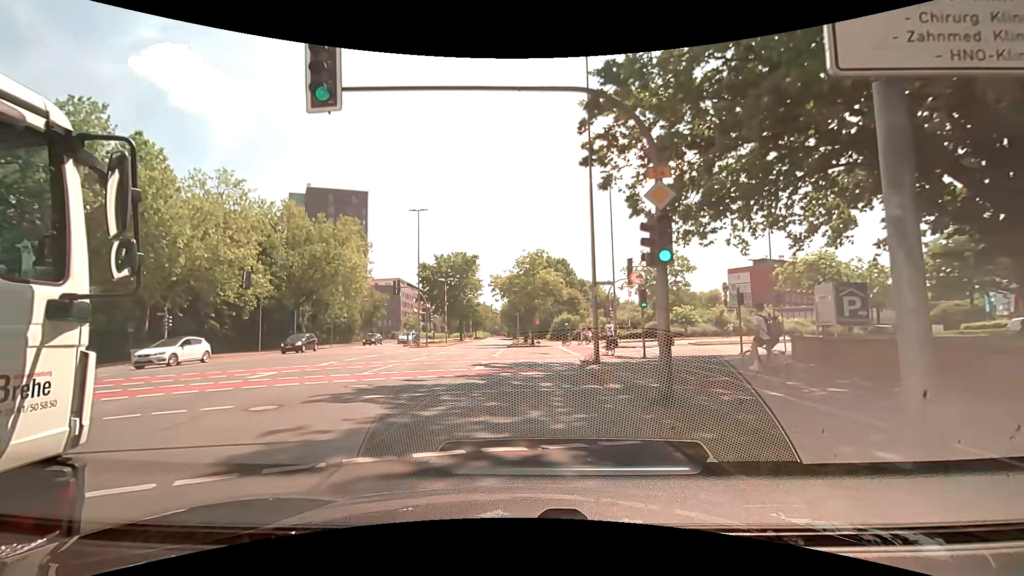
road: primary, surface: asphalt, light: Day
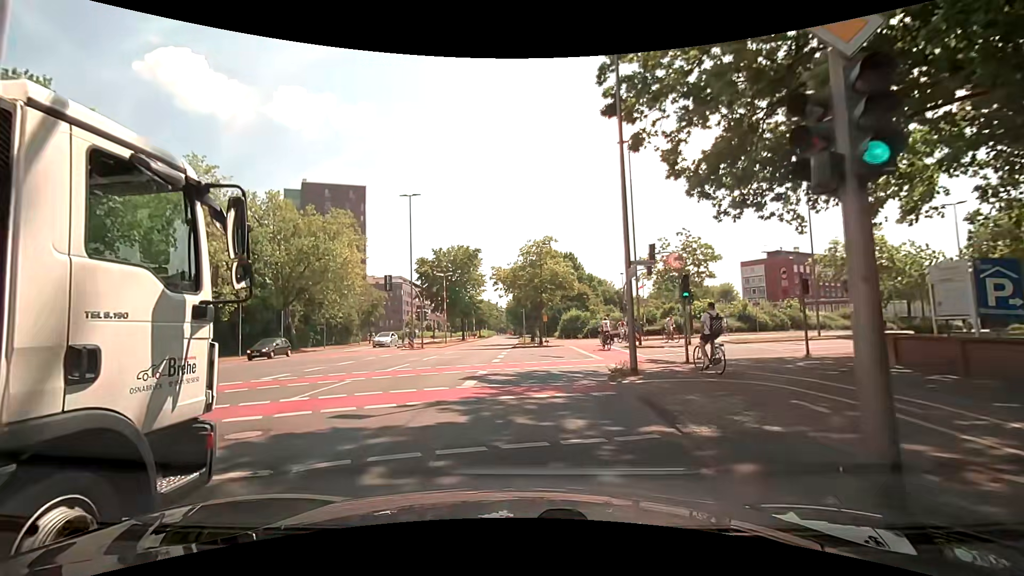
(-0.1, +5.2) m; 0°
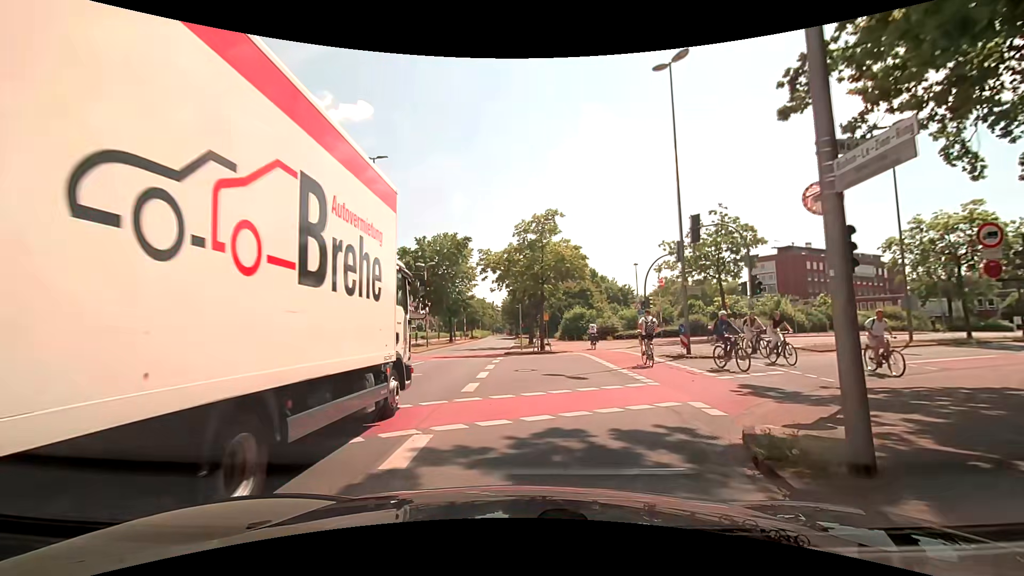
(-0.2, +8.8) m; -1°
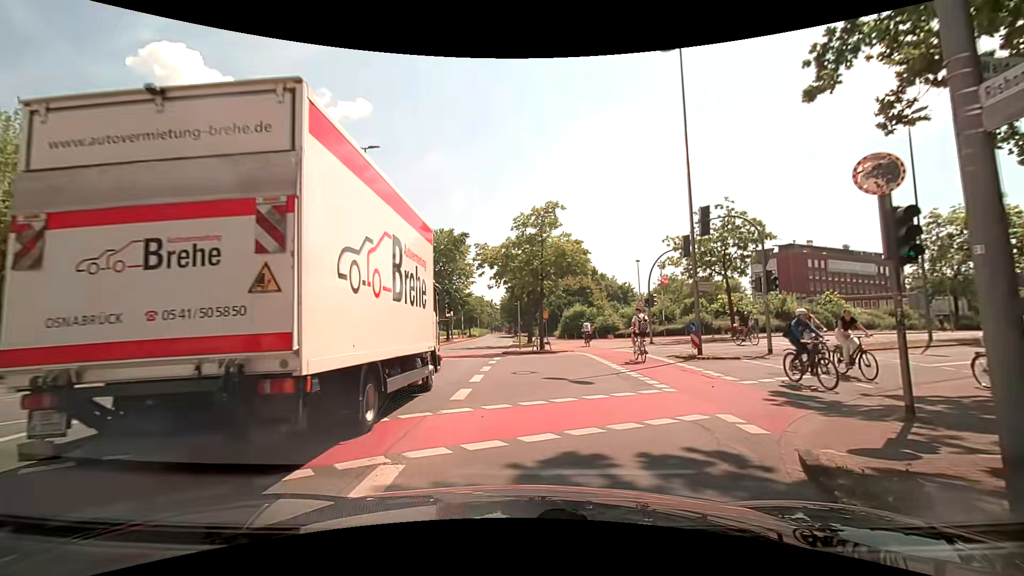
(0.0, +1.4) m; 0°
